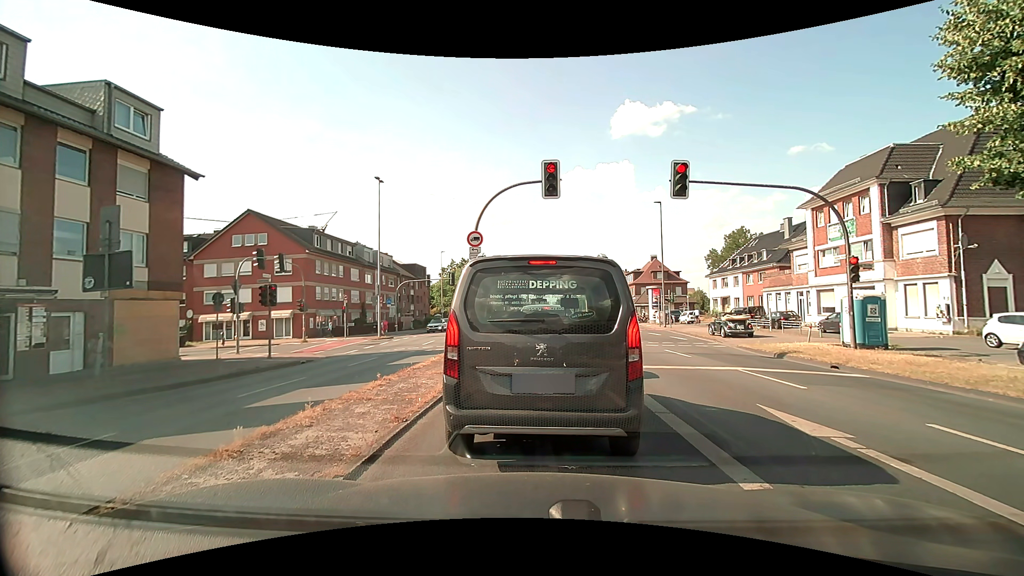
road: primary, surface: asphalt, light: Day
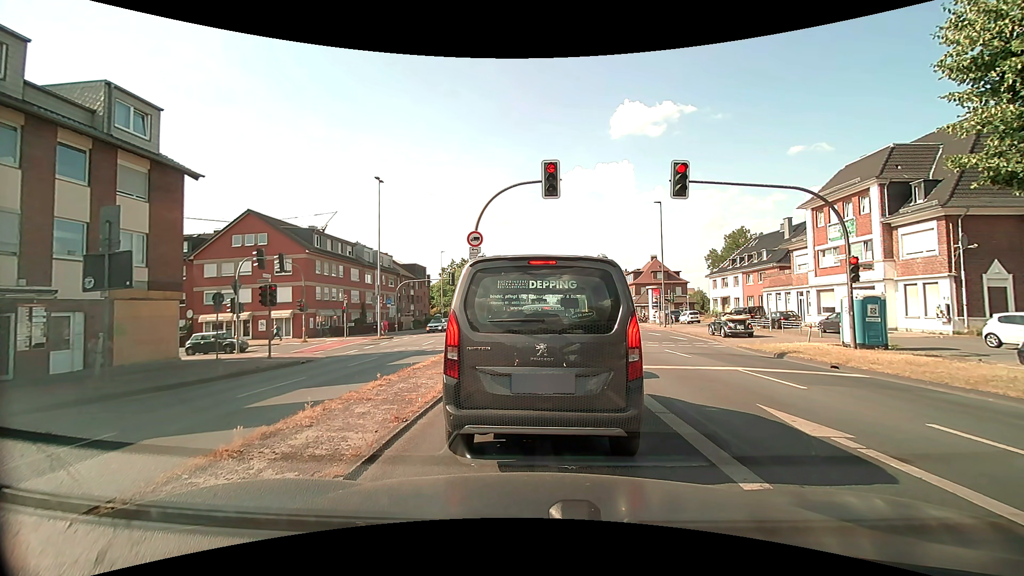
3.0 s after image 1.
(0.0, 0.0) m; 0°
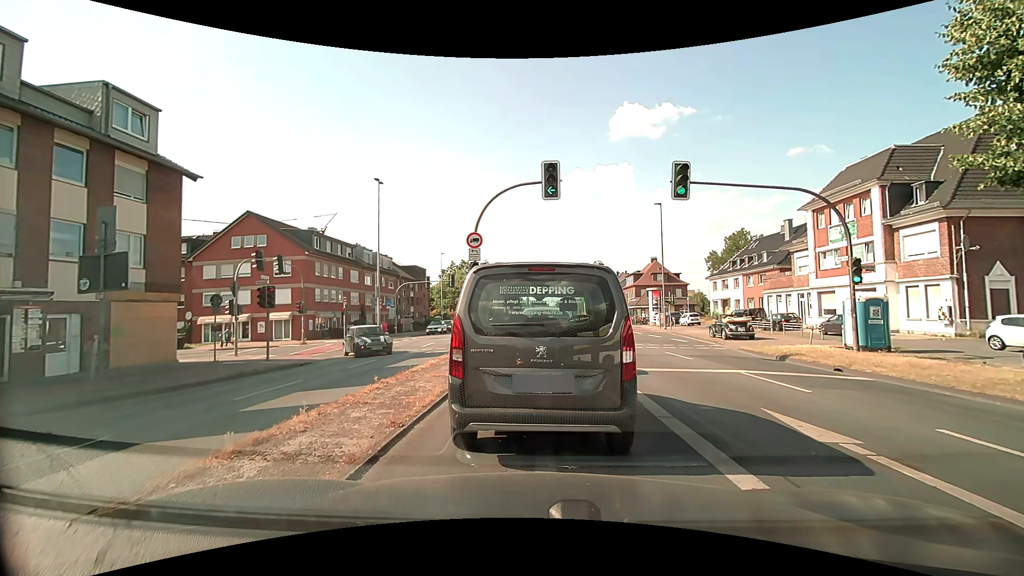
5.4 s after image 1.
(0.0, +0.1) m; 0°
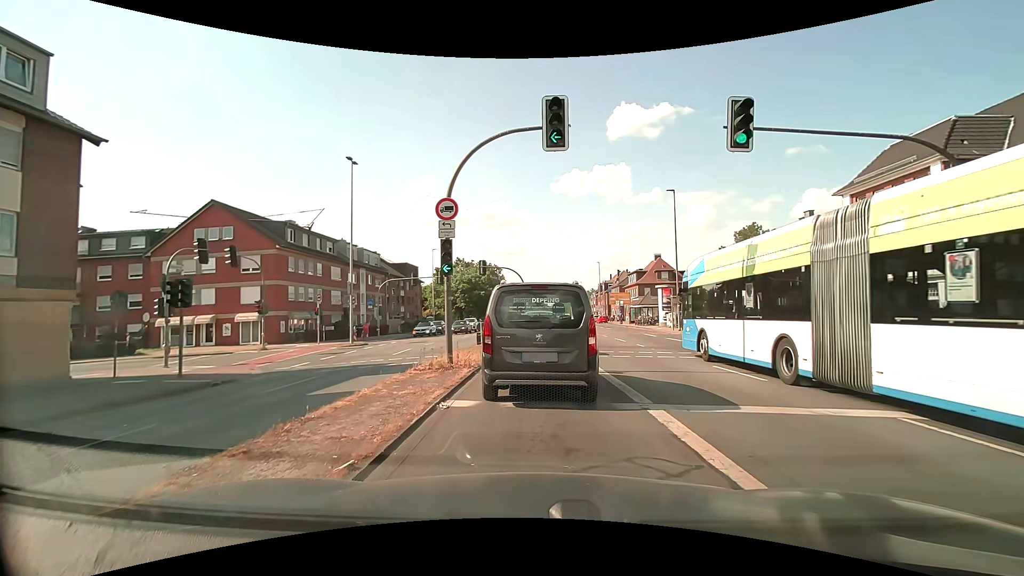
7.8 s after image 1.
(0.0, +5.7) m; -1°
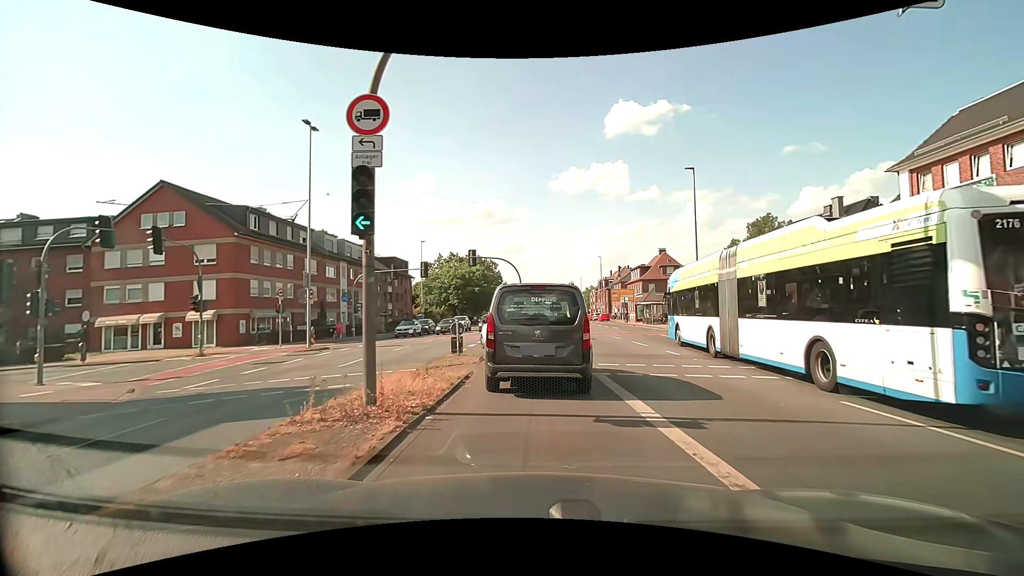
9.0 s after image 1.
(0.0, +6.1) m; +1°
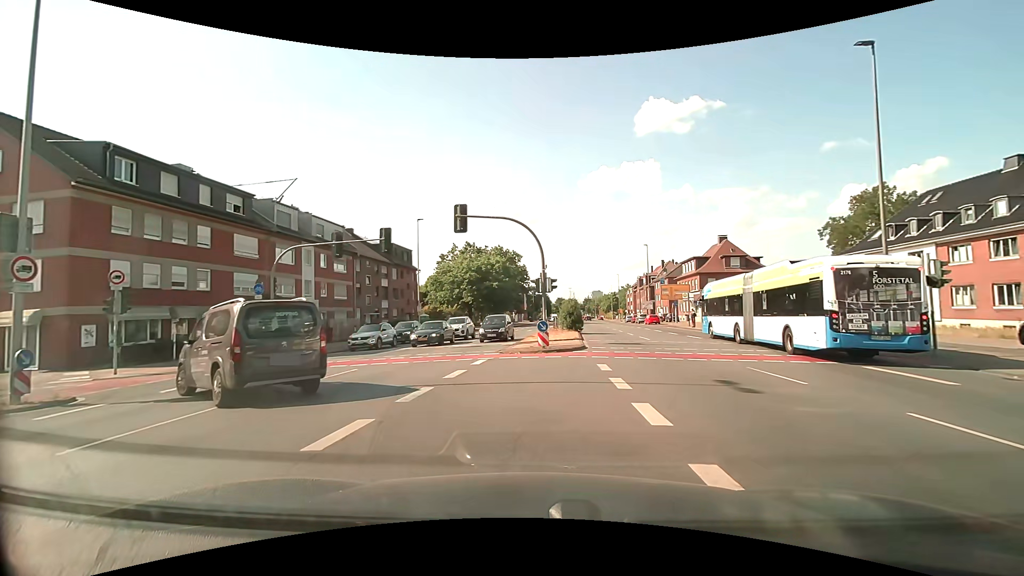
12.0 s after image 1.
(-0.1, +16.9) m; -4°
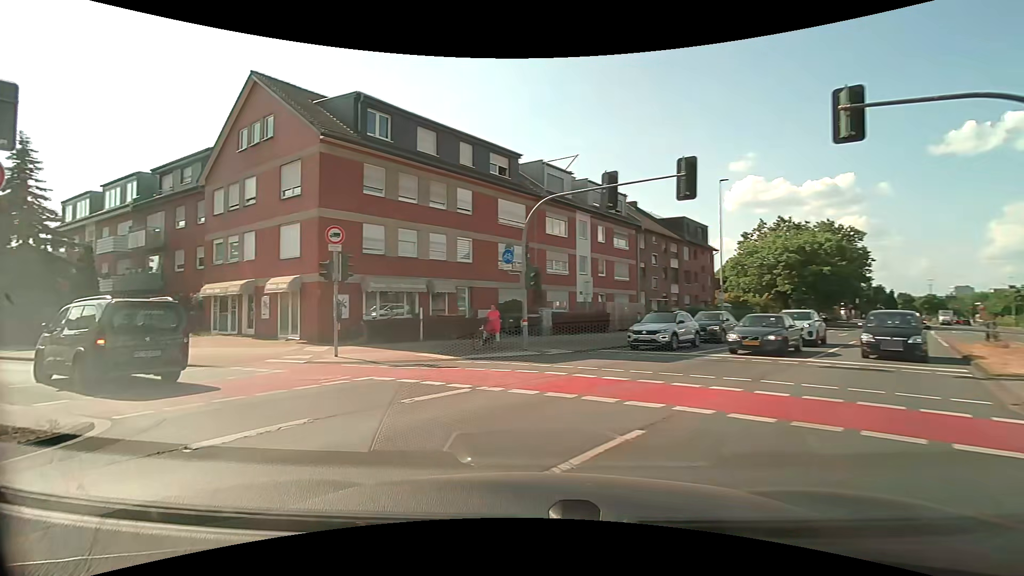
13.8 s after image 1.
(-2.2, +9.8) m; -30°
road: tertiary
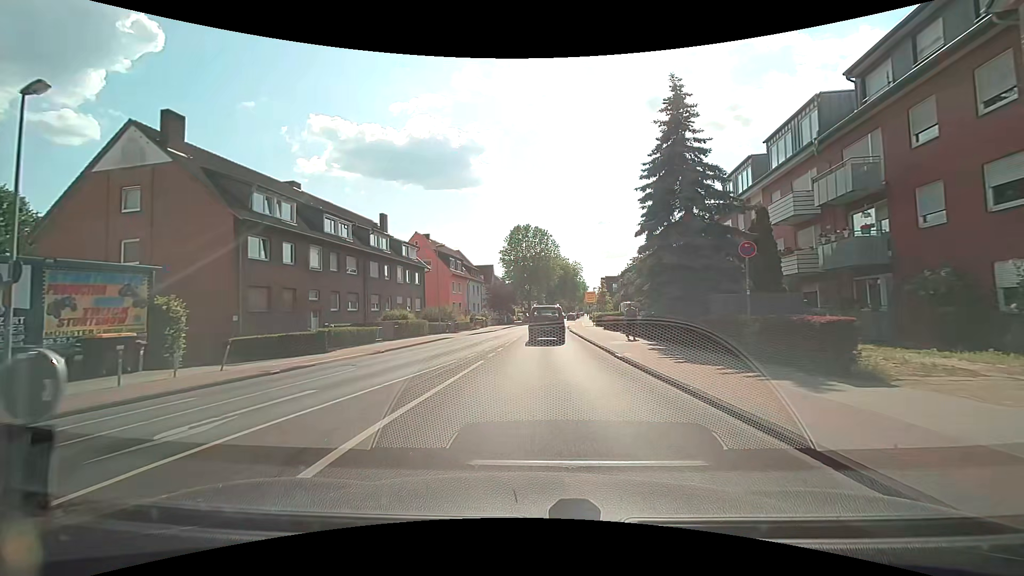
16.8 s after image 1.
(-11.6, +13.5) m; -66°
(0, +10) (0, +20) (0, +30) (+1, +40) (+1, +50) (+2, +60) (+2, +70) (+3, +80) (+4, +90) (+5, +100) m
